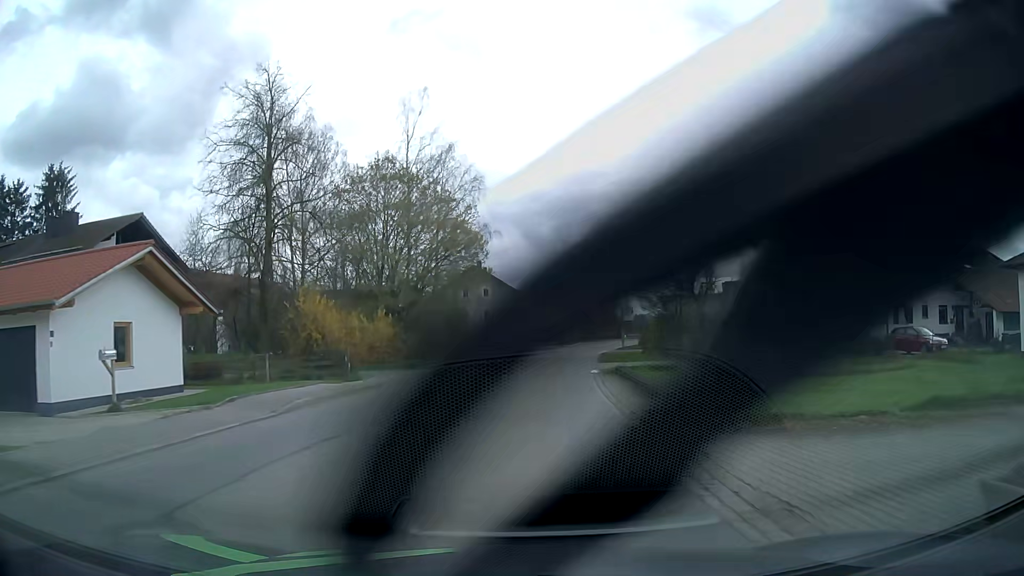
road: tertiary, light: Day
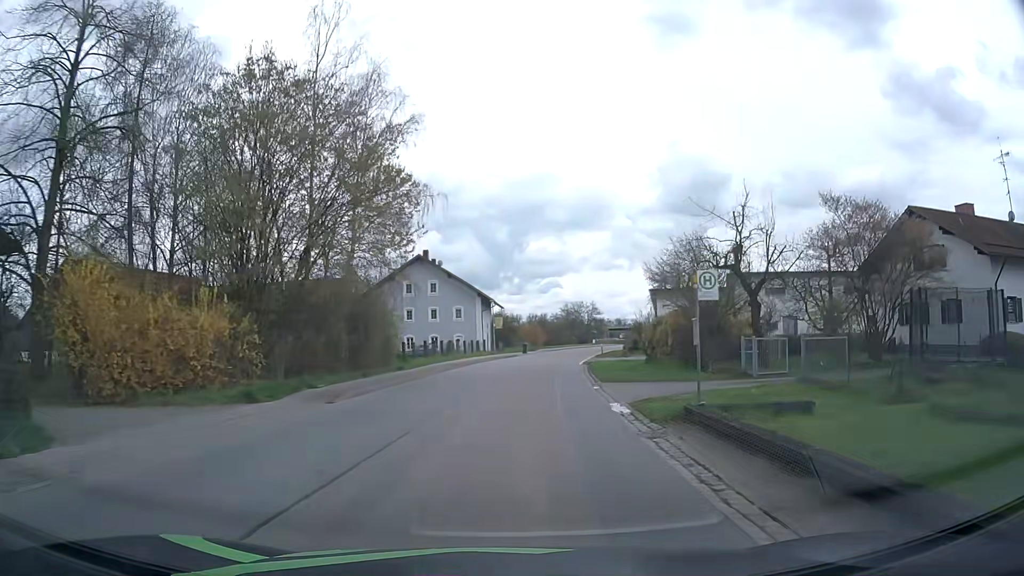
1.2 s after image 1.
(+0.4, +15.5) m; +3°
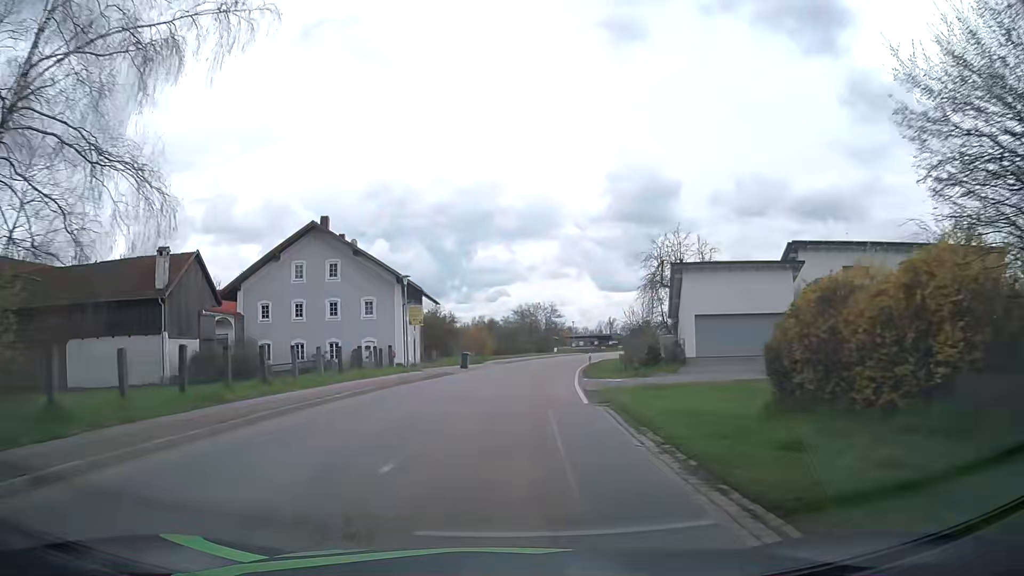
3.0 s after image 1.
(+1.1, +23.7) m; +5°
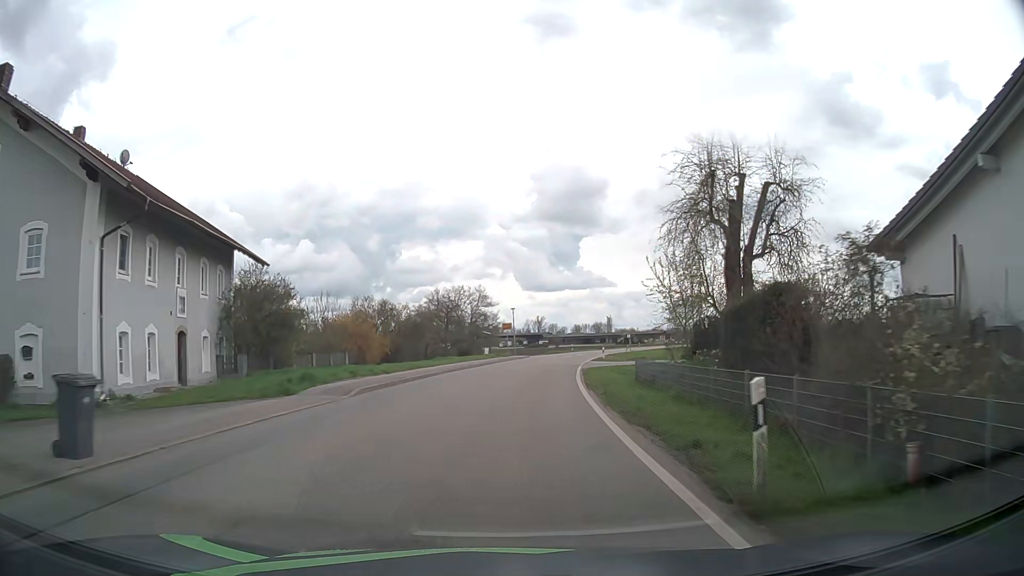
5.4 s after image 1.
(+1.6, +32.2) m; +6°
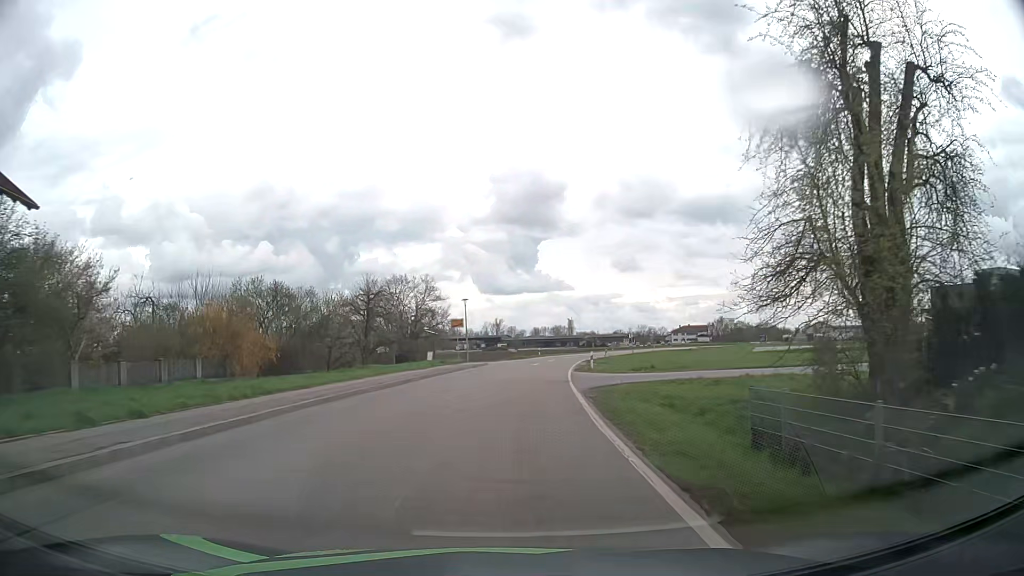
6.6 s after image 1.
(+0.5, +16.3) m; +4°
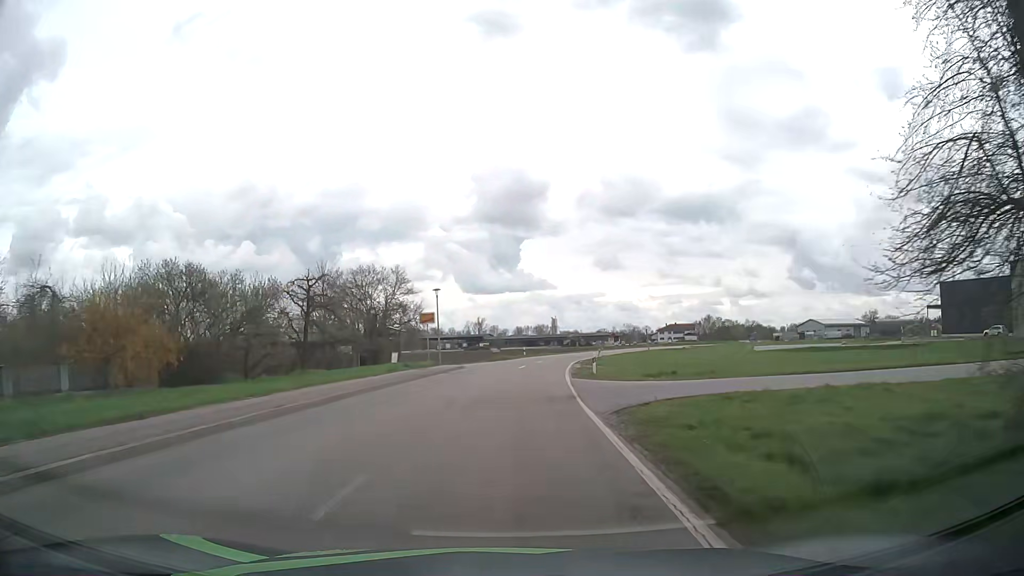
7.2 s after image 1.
(+0.1, +8.3) m; +1°
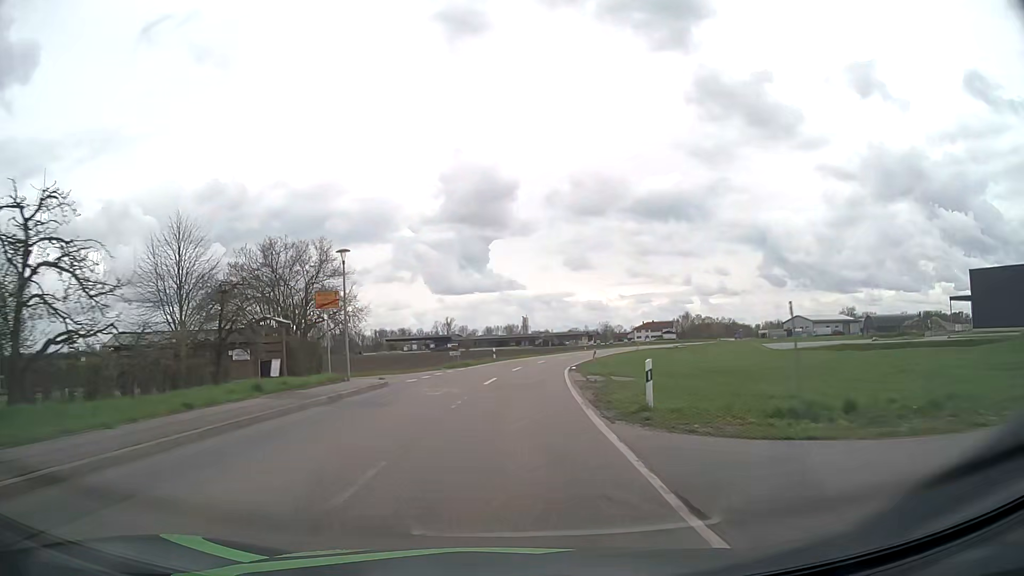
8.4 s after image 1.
(+0.4, +17.1) m; +3°
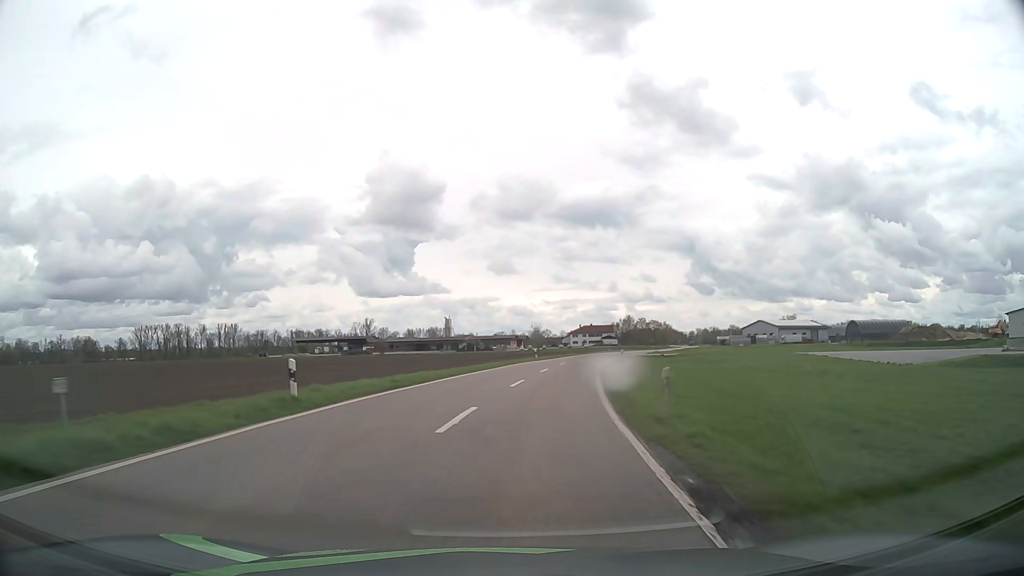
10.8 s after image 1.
(+1.8, +37.4) m; +6°
(0, +10) (+1, +20) (+2, +30) (+4, +40) (+5, +50) (+7, +59) (+10, +69) (+12, +79) (+15, +88) (+18, +98) m
